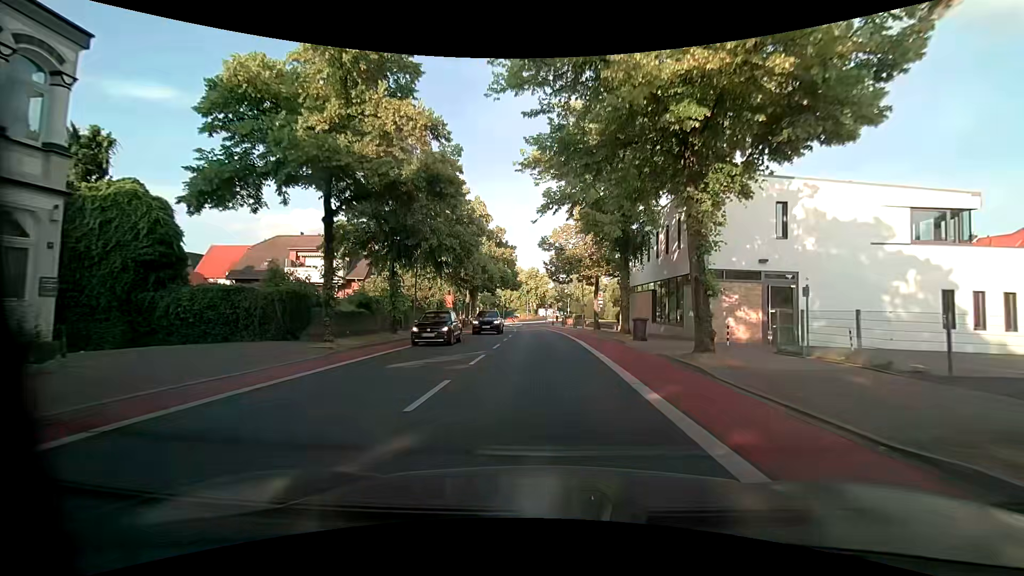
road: unclassified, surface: asphalt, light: Day
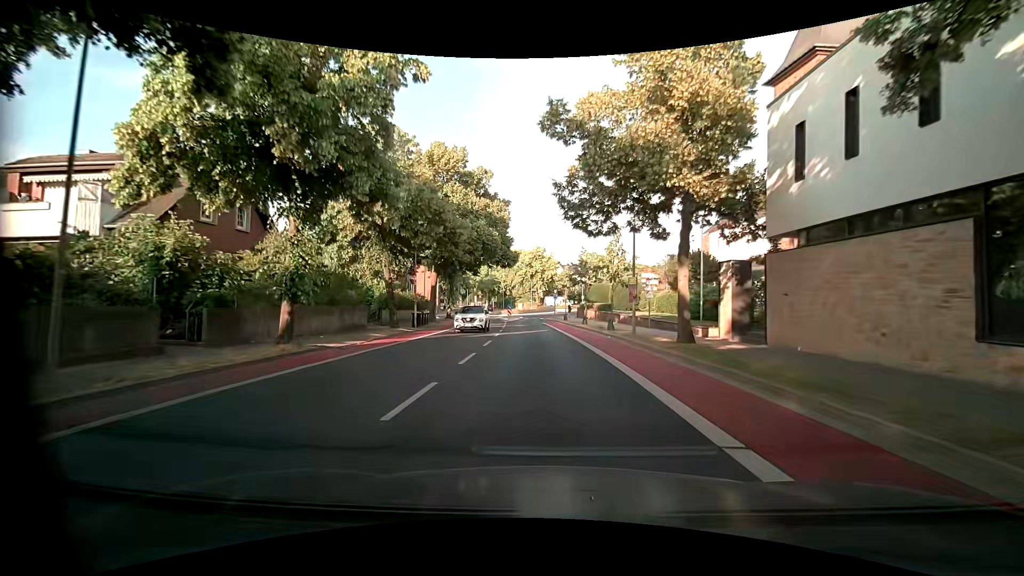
(-0.3, +24.4) m; -1°
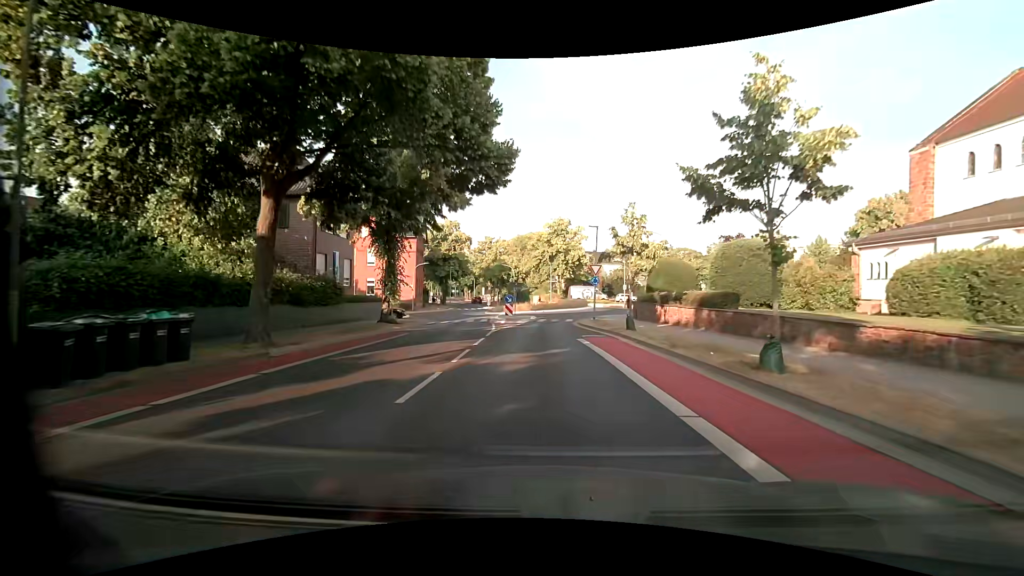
(-0.7, +28.6) m; -3°
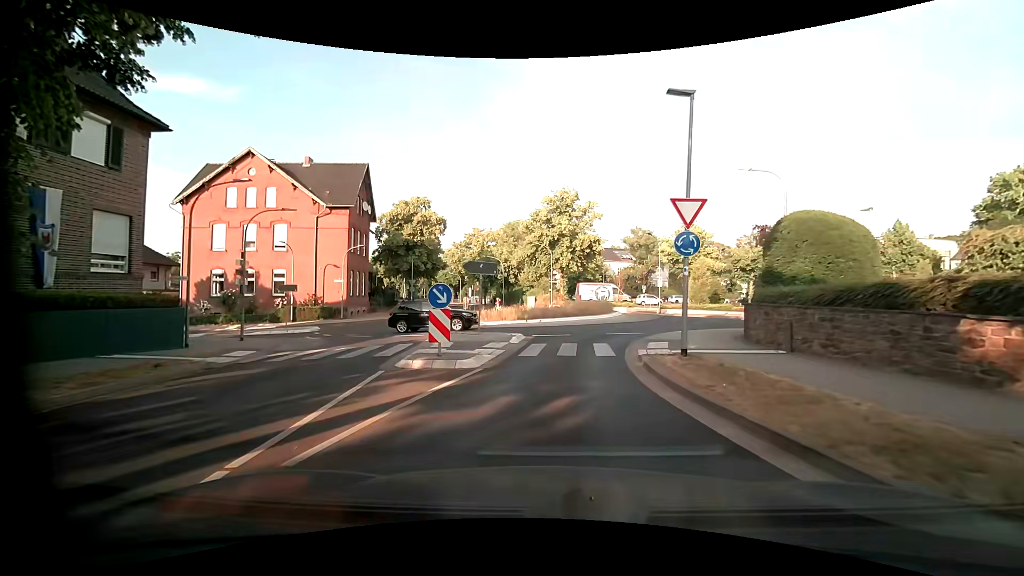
(+0.3, +21.0) m; 0°
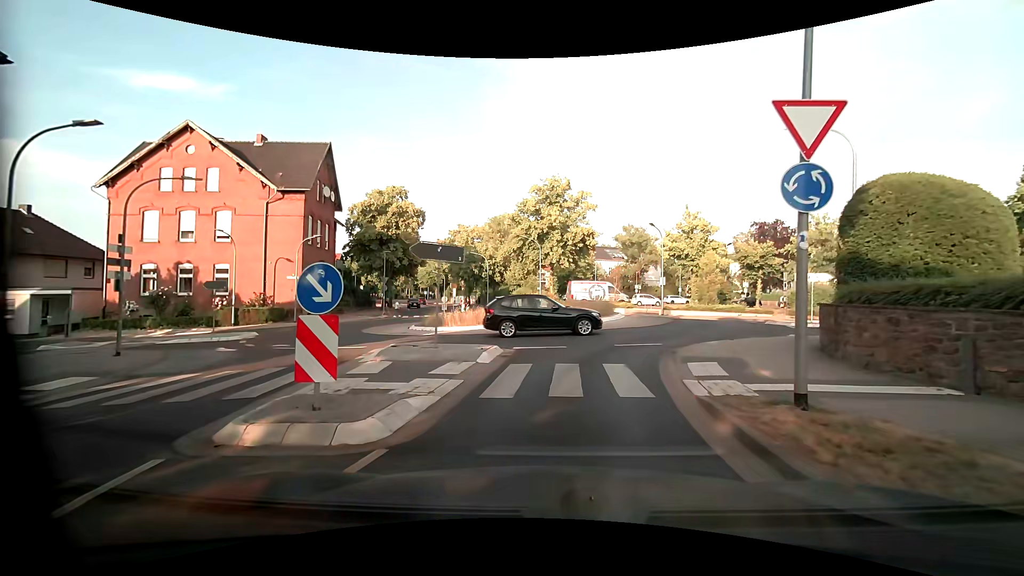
(+0.1, +5.6) m; +2°
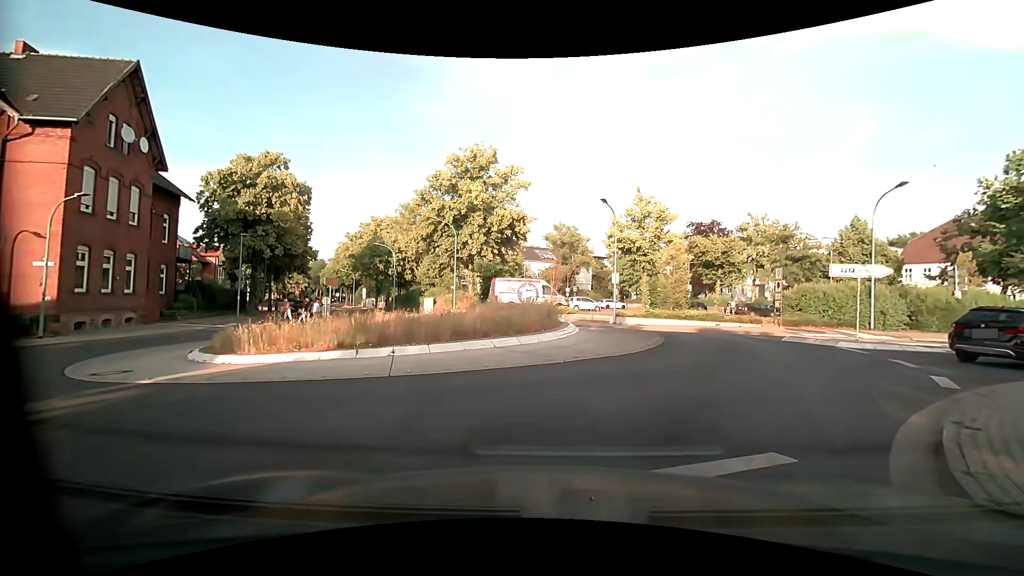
(+0.5, +11.5) m; +5°
